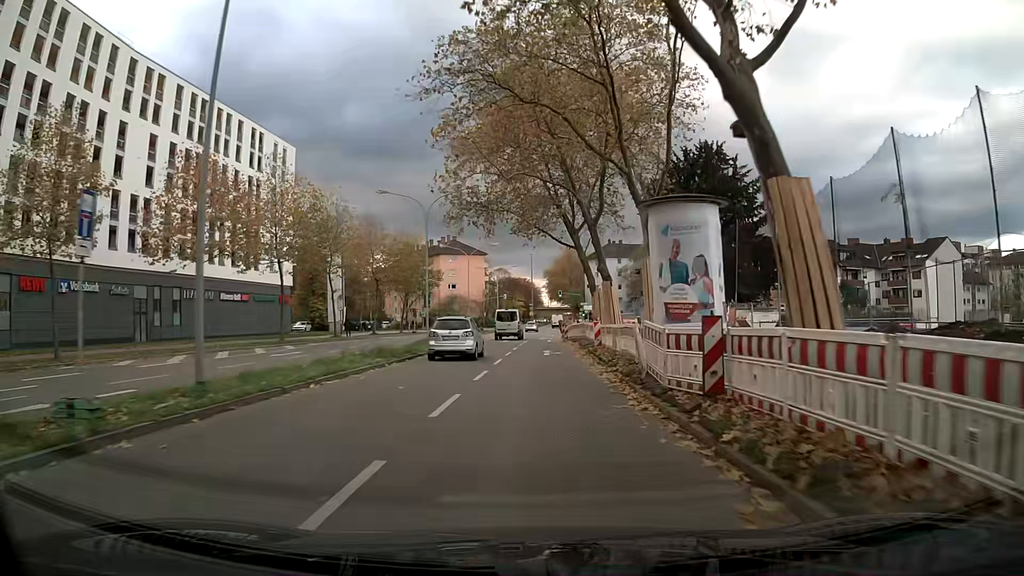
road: secondary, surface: asphalt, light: Day
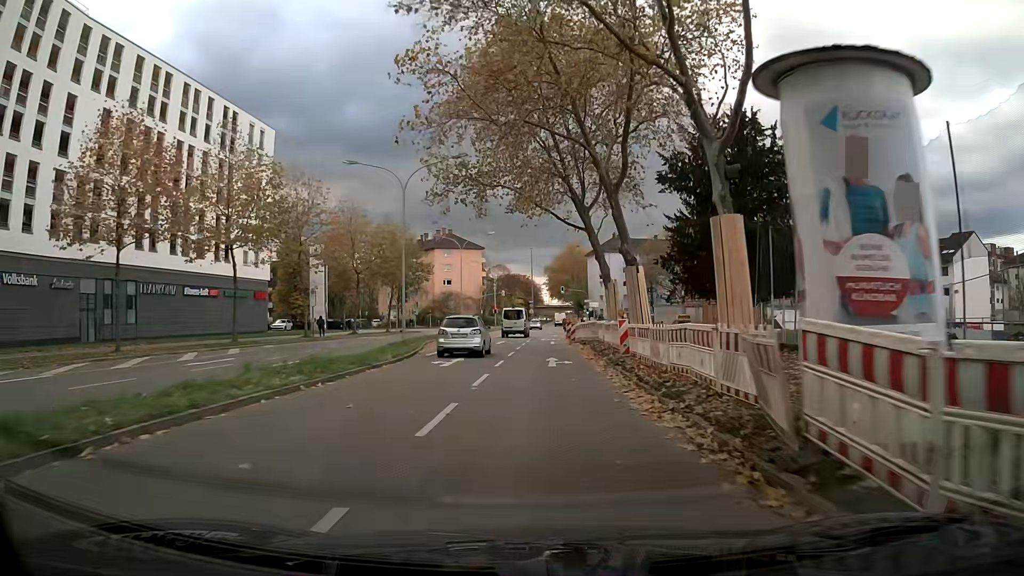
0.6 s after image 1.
(0.0, +7.9) m; 0°
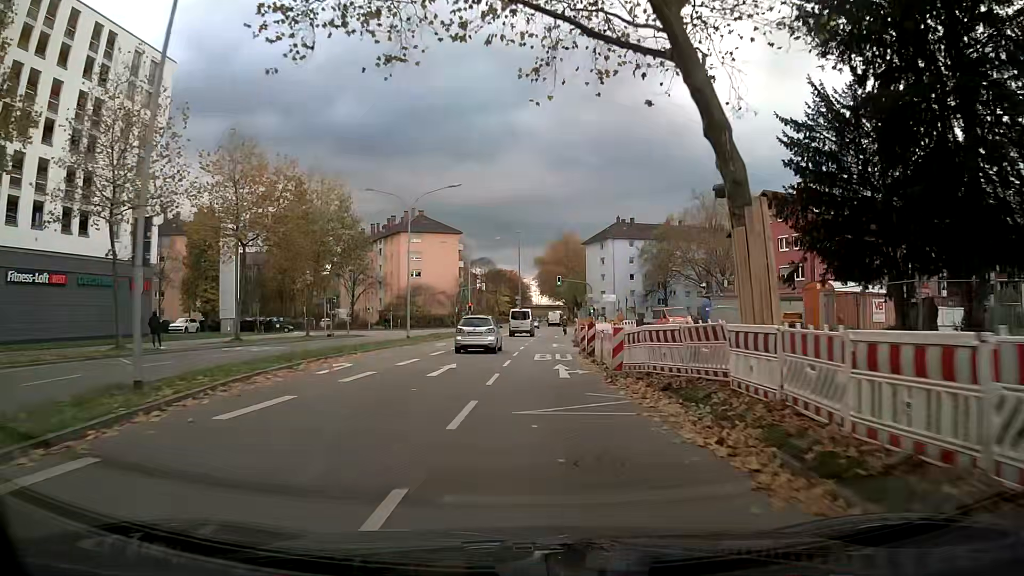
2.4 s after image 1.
(+0.2, +23.9) m; +1°
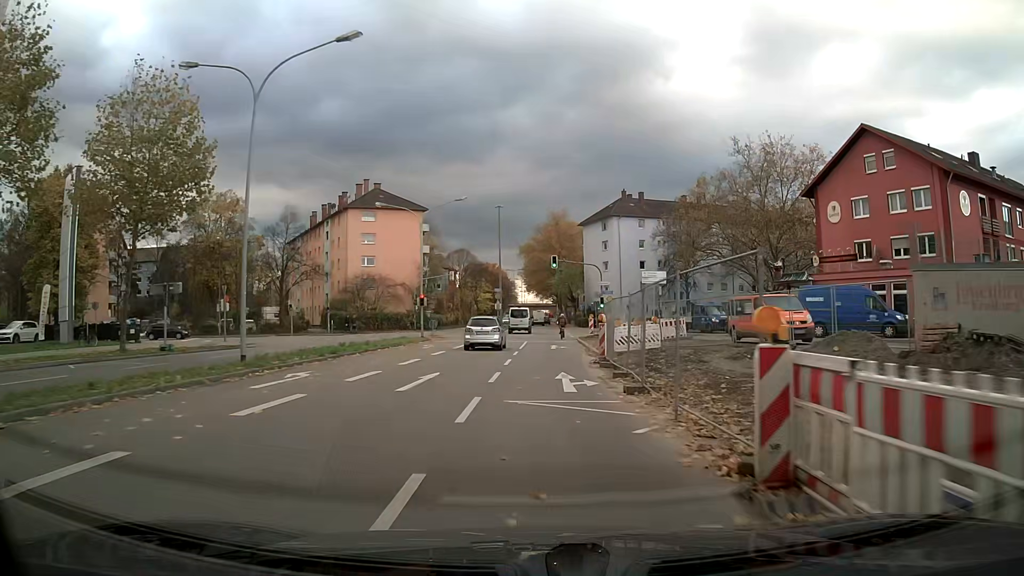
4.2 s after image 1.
(+0.3, +23.5) m; +1°
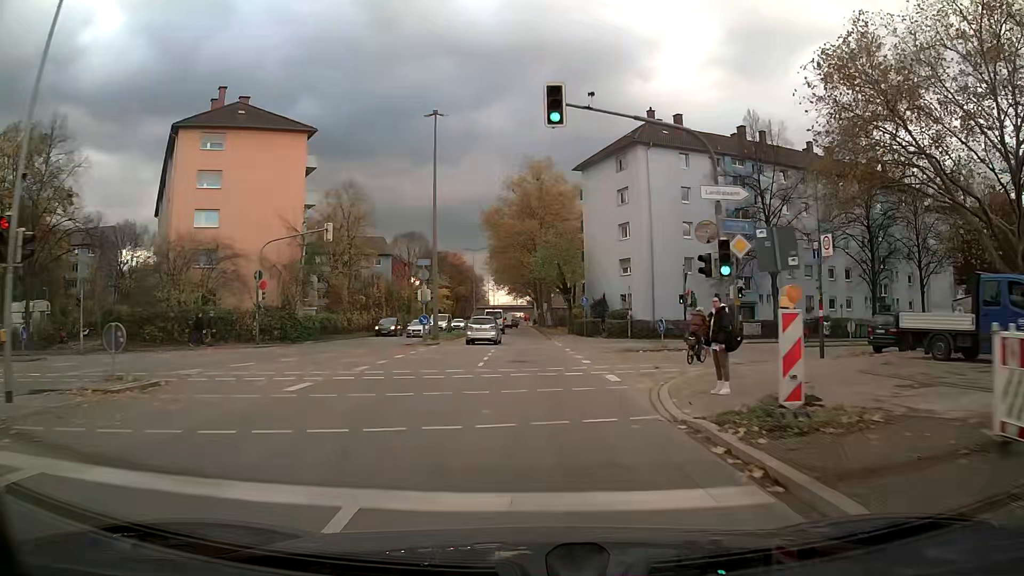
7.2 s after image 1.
(+0.7, +38.3) m; +2°
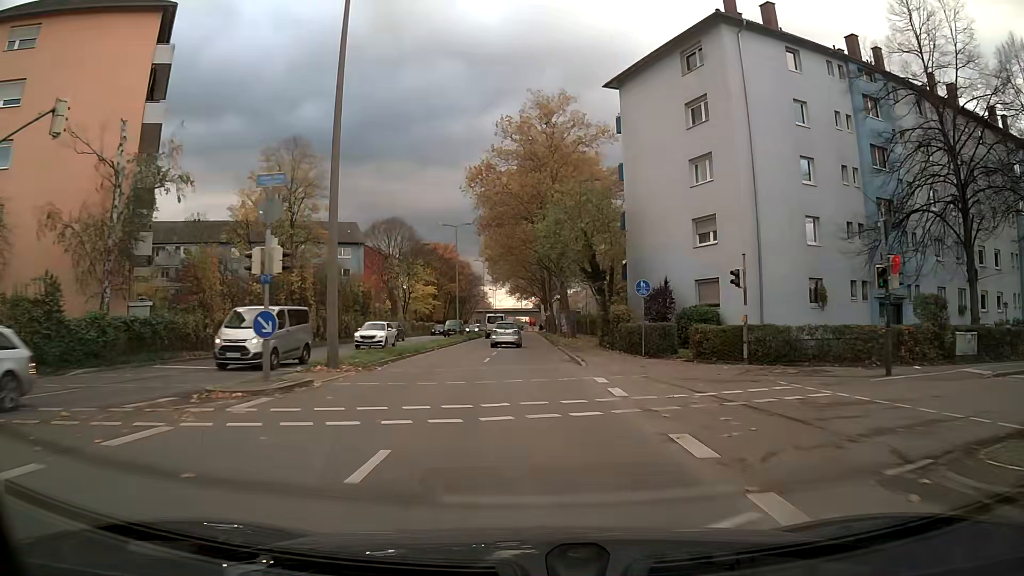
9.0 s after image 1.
(-0.1, +23.3) m; -1°
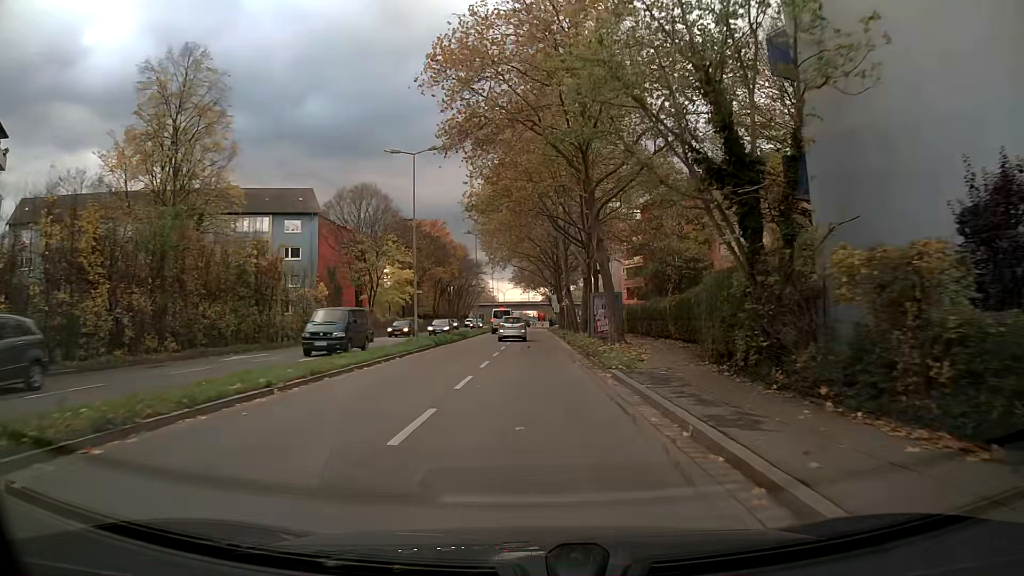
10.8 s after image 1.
(-0.1, +23.4) m; 0°
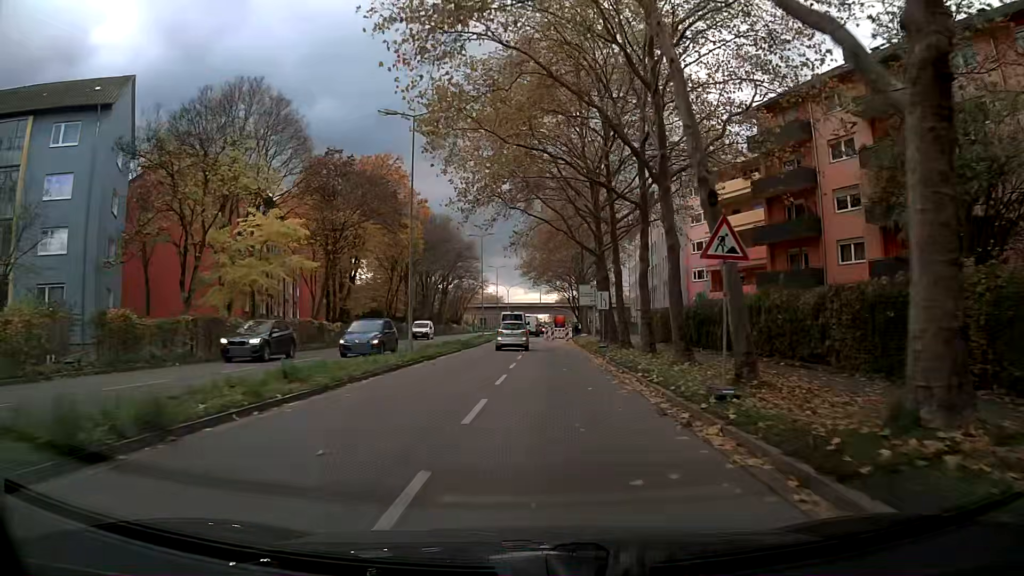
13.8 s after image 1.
(-0.2, +40.2) m; 0°
